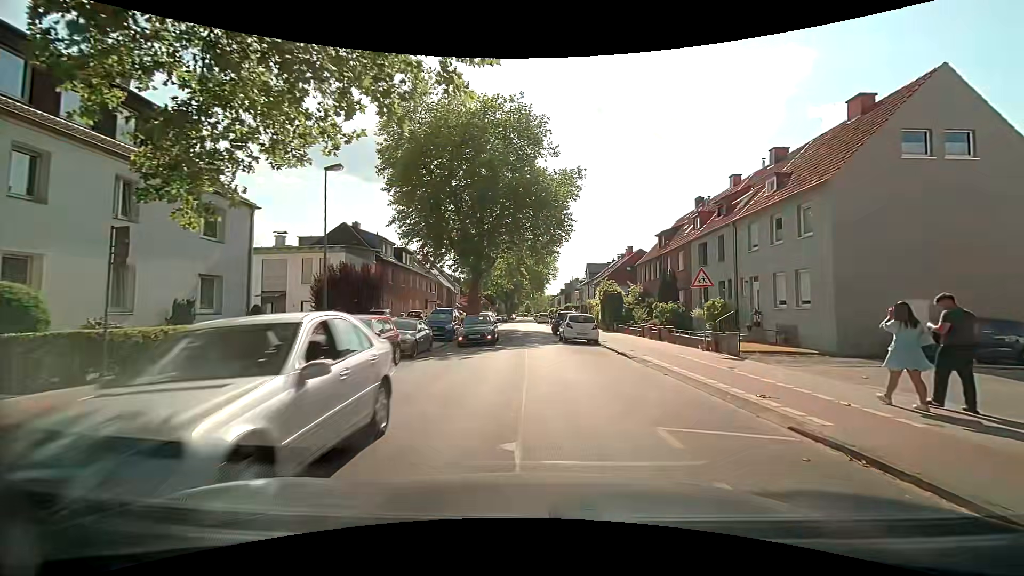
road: tertiary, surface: asphalt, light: Day
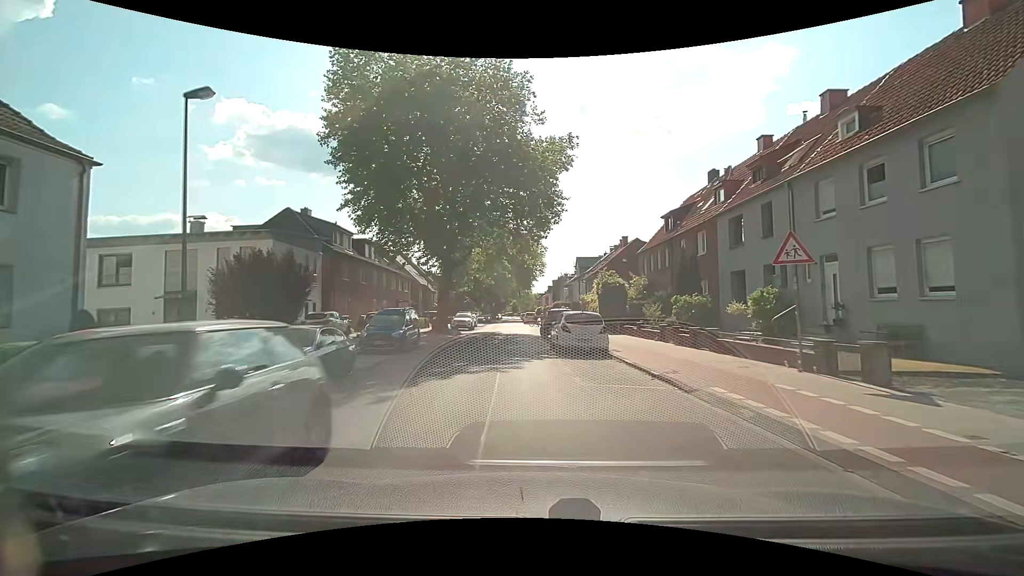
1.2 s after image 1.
(+0.2, +7.7) m; 0°
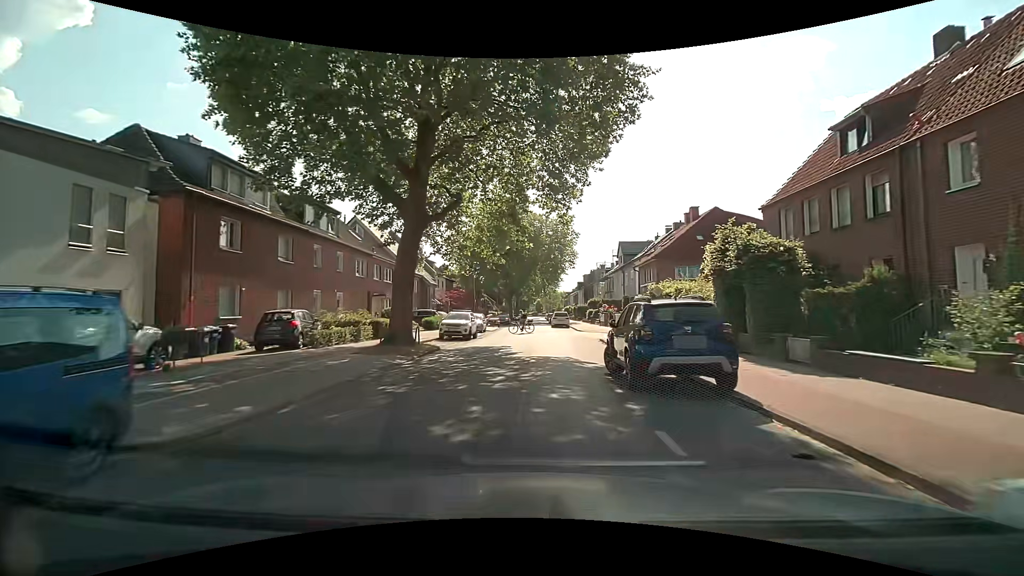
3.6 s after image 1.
(-0.2, +18.3) m; -1°
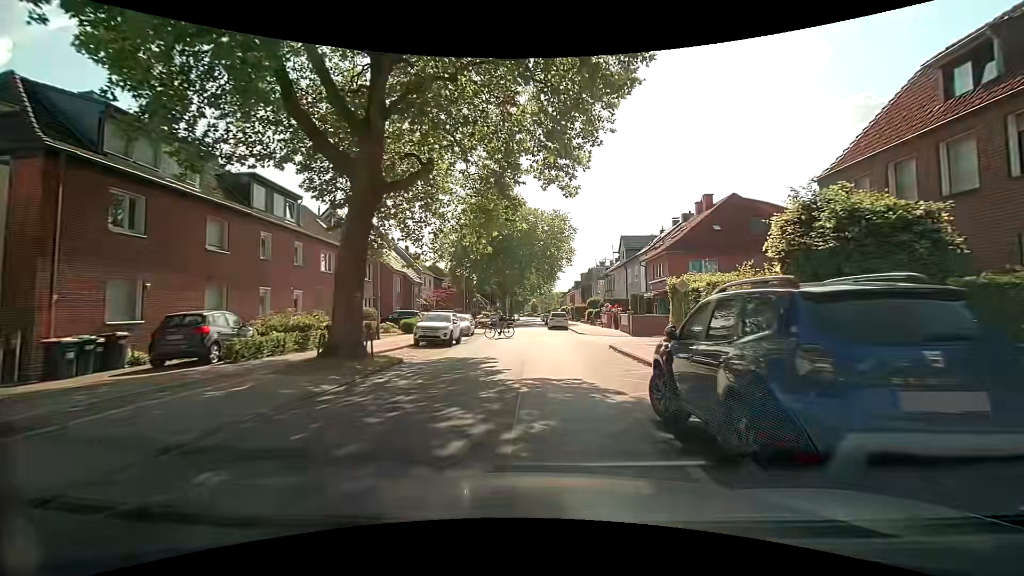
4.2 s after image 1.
(0.0, +5.2) m; +1°
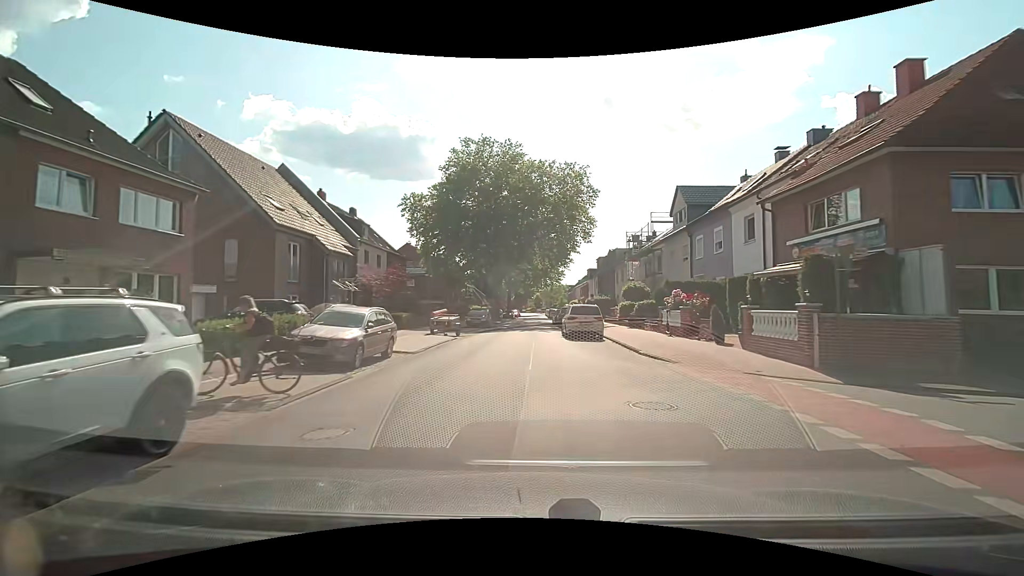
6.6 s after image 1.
(0.0, +22.3) m; -1°
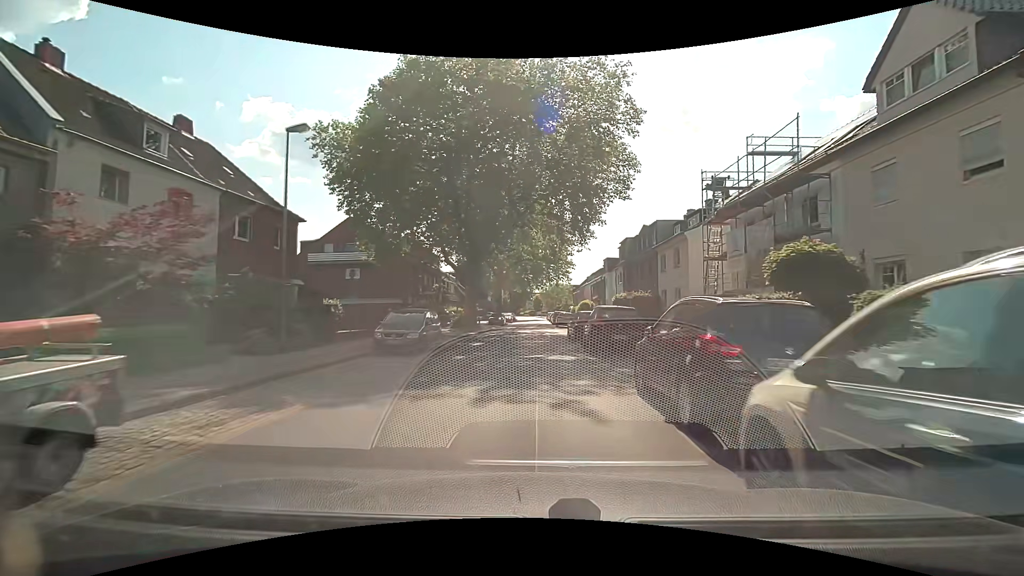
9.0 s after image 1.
(+0.1, +23.5) m; 0°
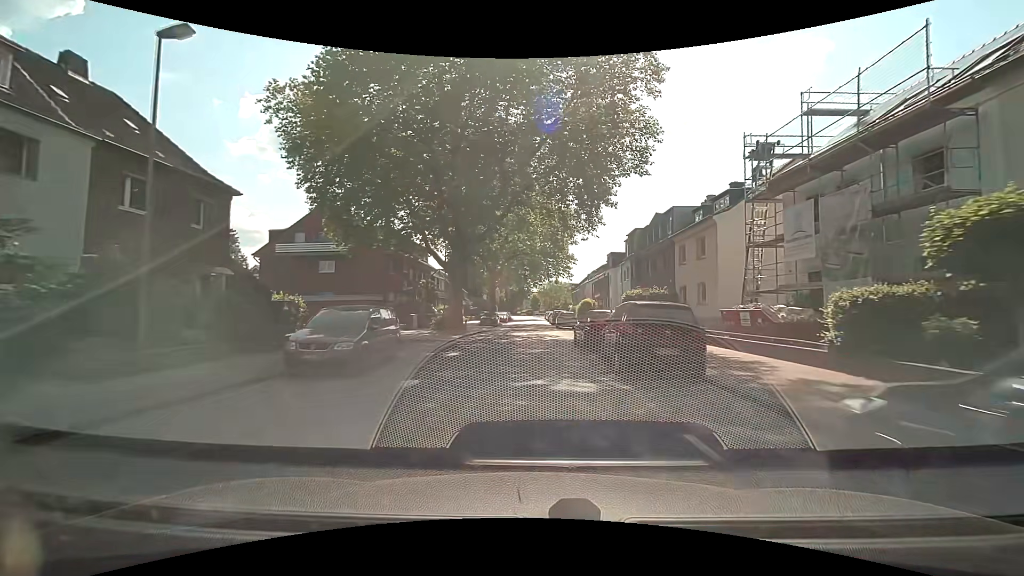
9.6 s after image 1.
(0.0, +6.0) m; +1°
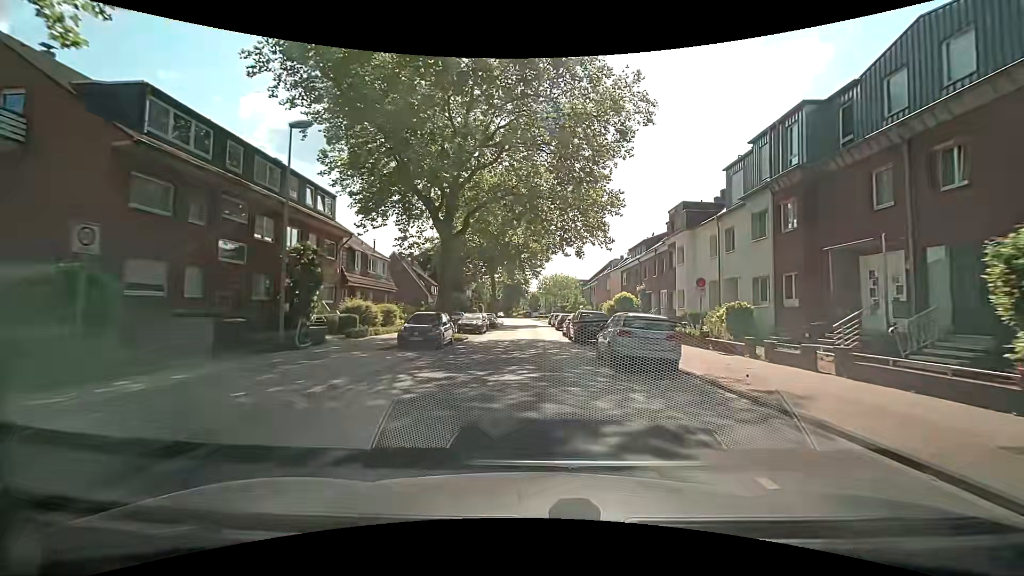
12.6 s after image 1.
(-0.3, +30.6) m; -1°
(0, +10) (0, +20) (+1, +30) (+1, +40) (+1, +50) (+1, +60) (+1, +70) (+1, +80) (+1, +90) (0, +100) m
